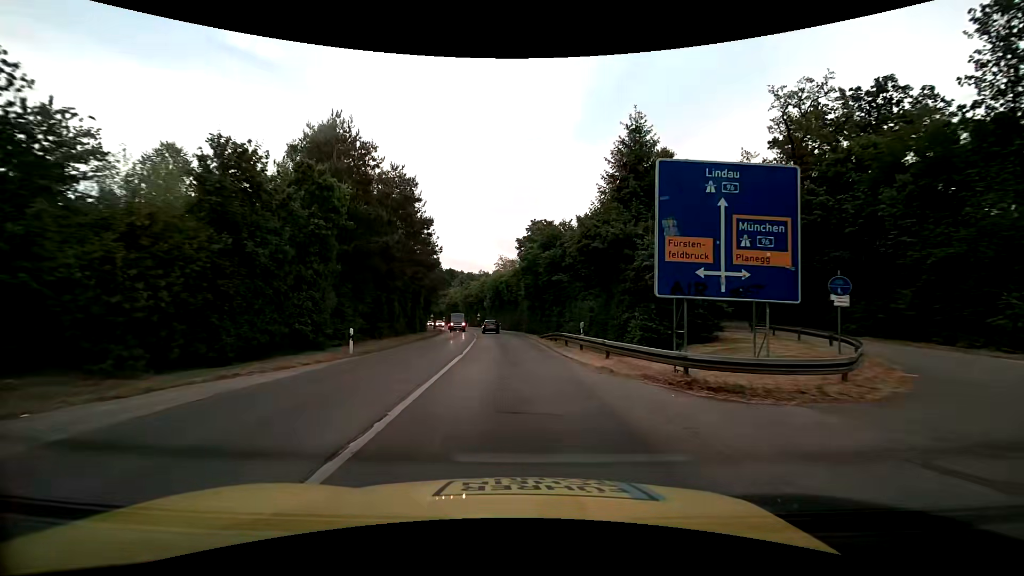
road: tertiary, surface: asphalt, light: Day
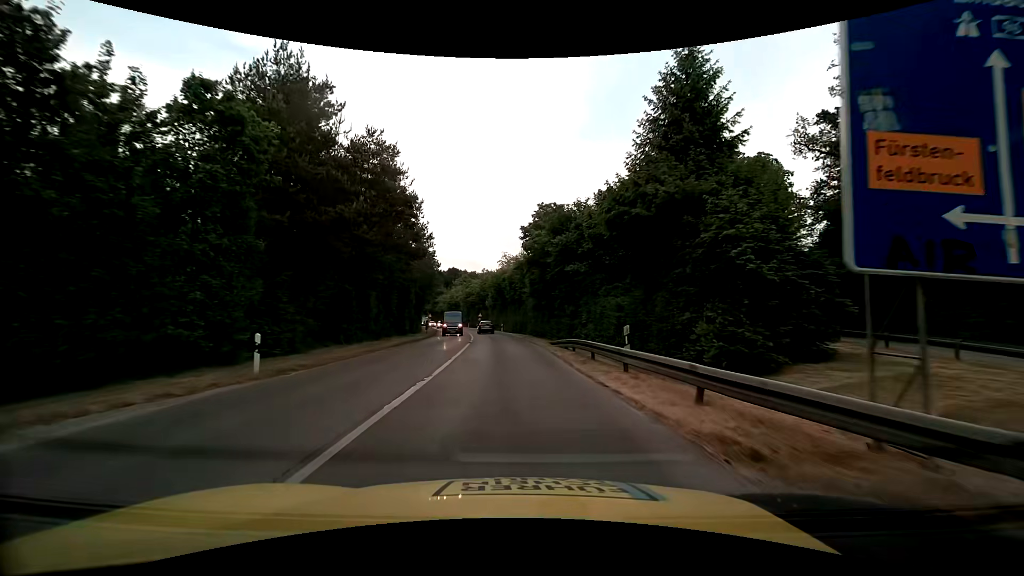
(-0.1, +7.5) m; -1°
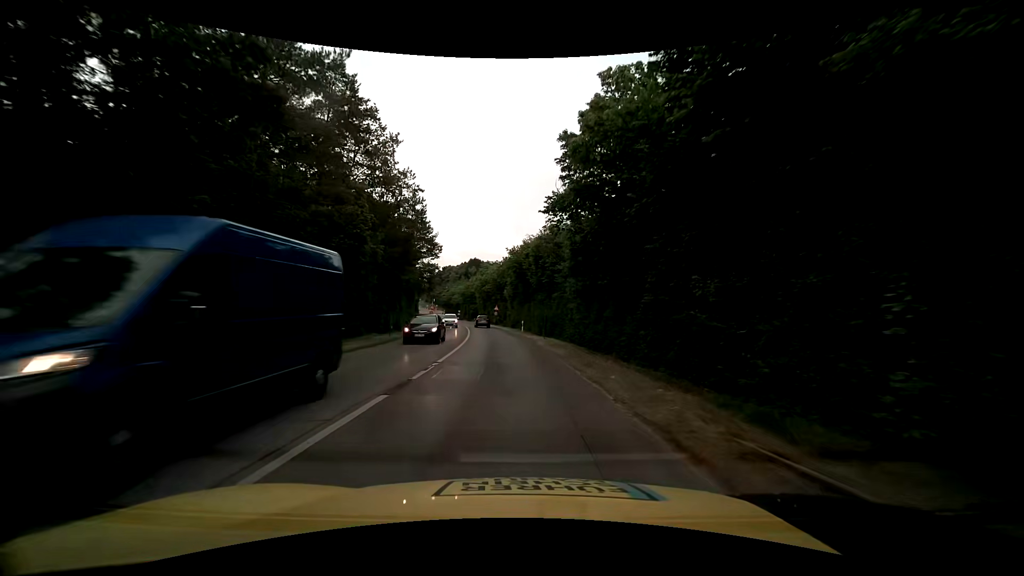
(-0.6, +22.8) m; -3°
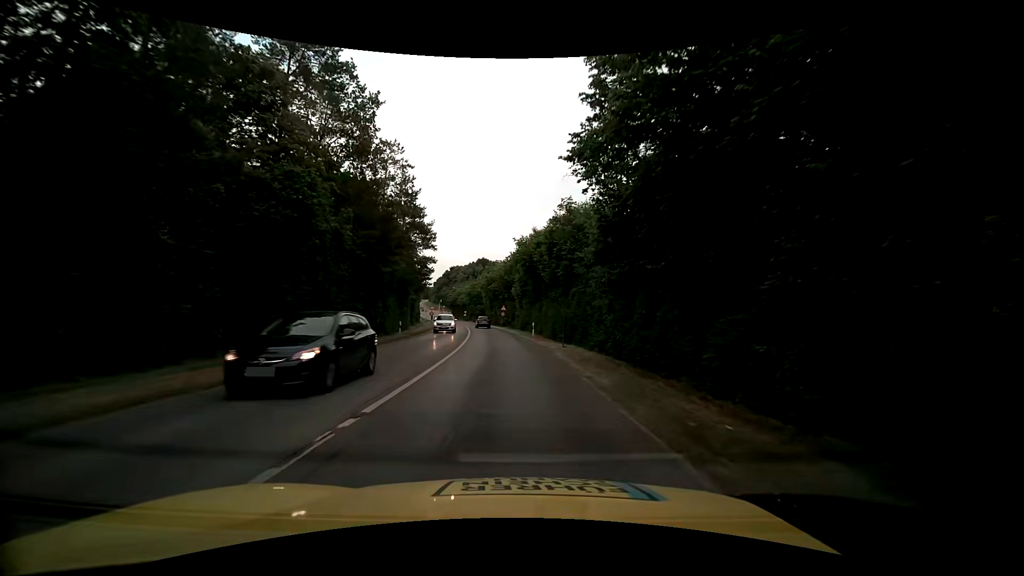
(0.0, +7.8) m; -1°
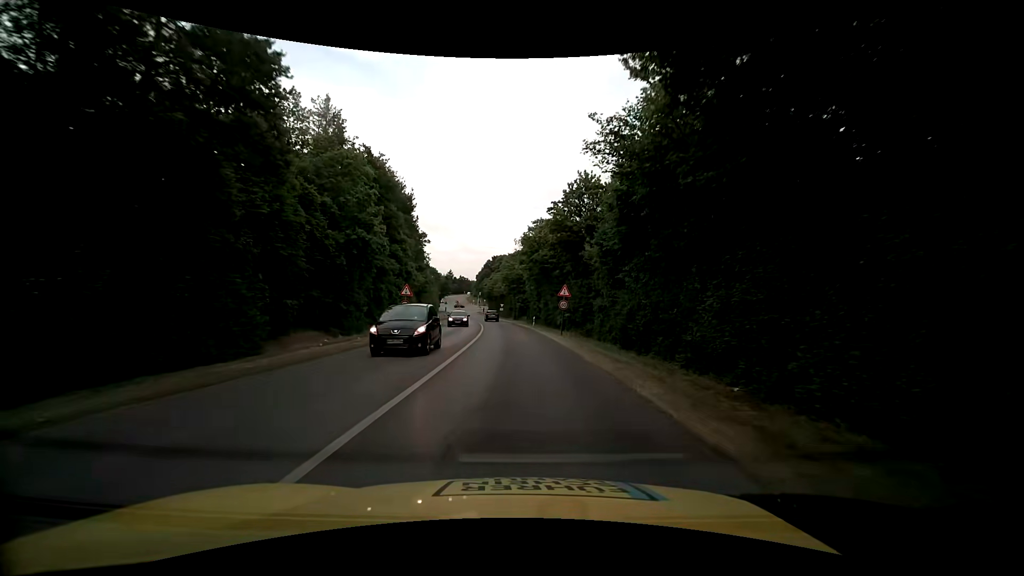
(-2.3, +39.5) m; -5°
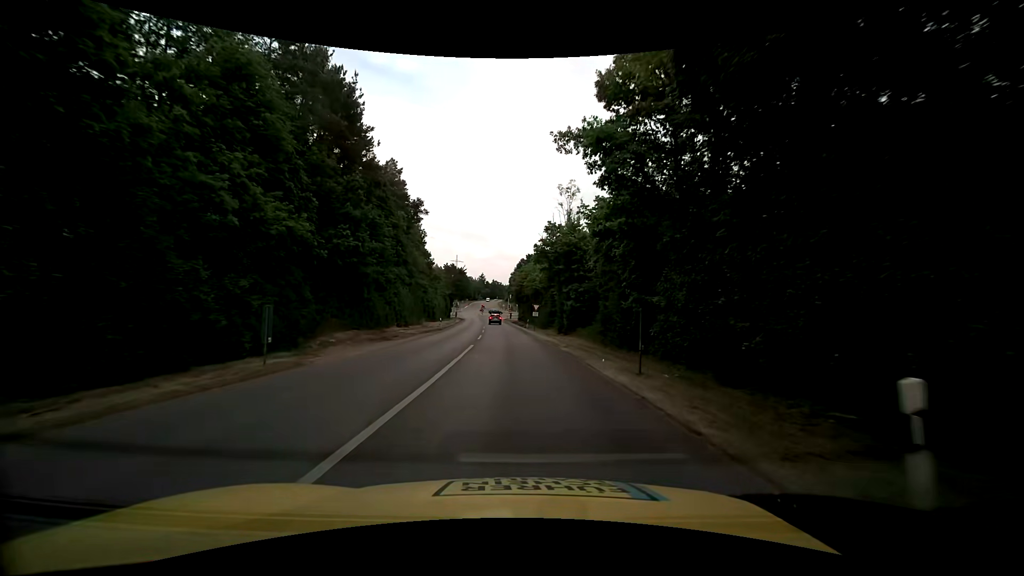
(-1.6, +39.8) m; -5°
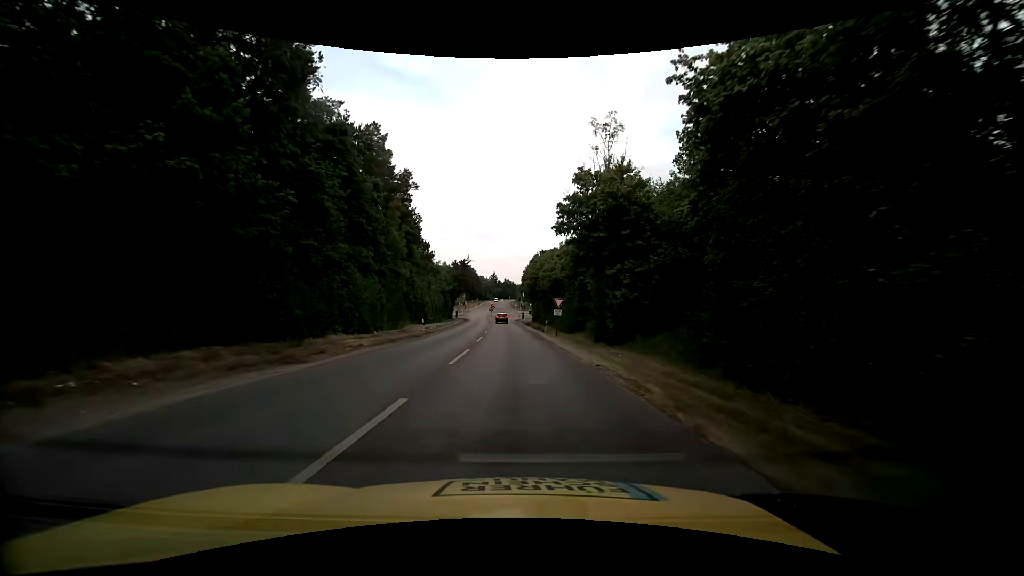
(-0.2, +15.7) m; -1°
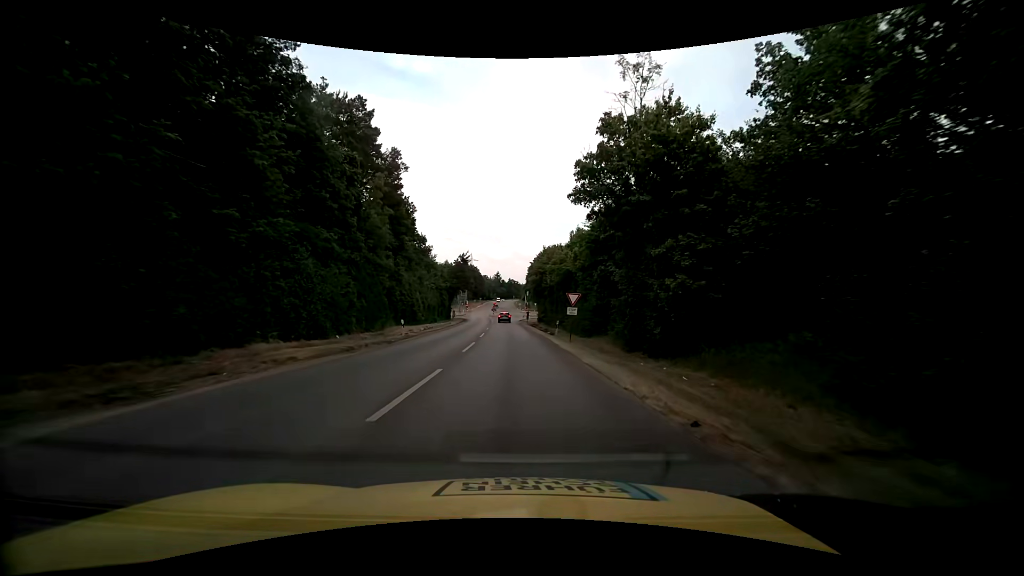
(-0.1, +7.6) m; -1°
(0, +10) (0, +20) (0, +30) (-1, +40) (-1, +50) (-2, +60) (-2, +70) (-2, +80) (-2, +90) (-1, +100) m
